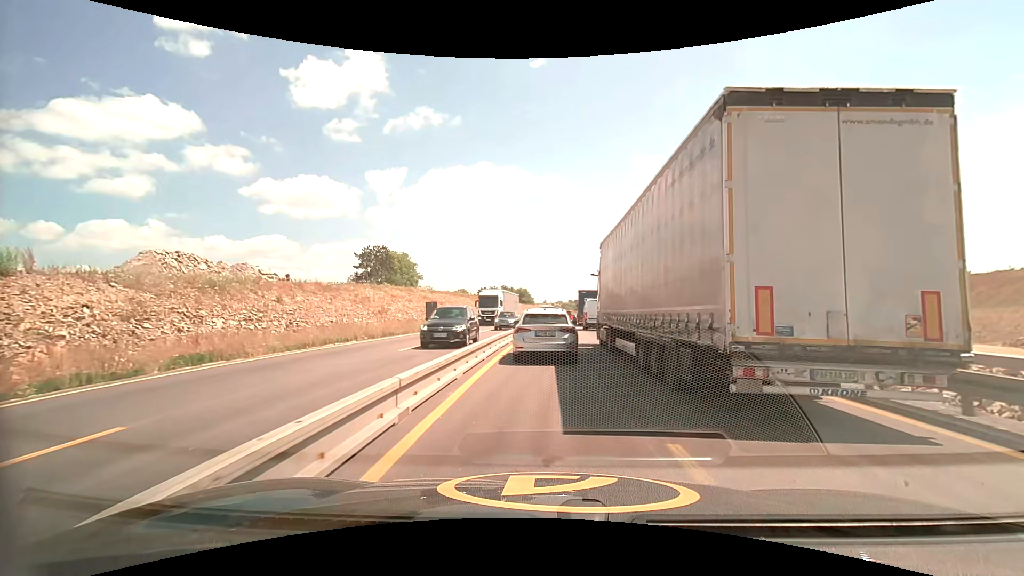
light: Day
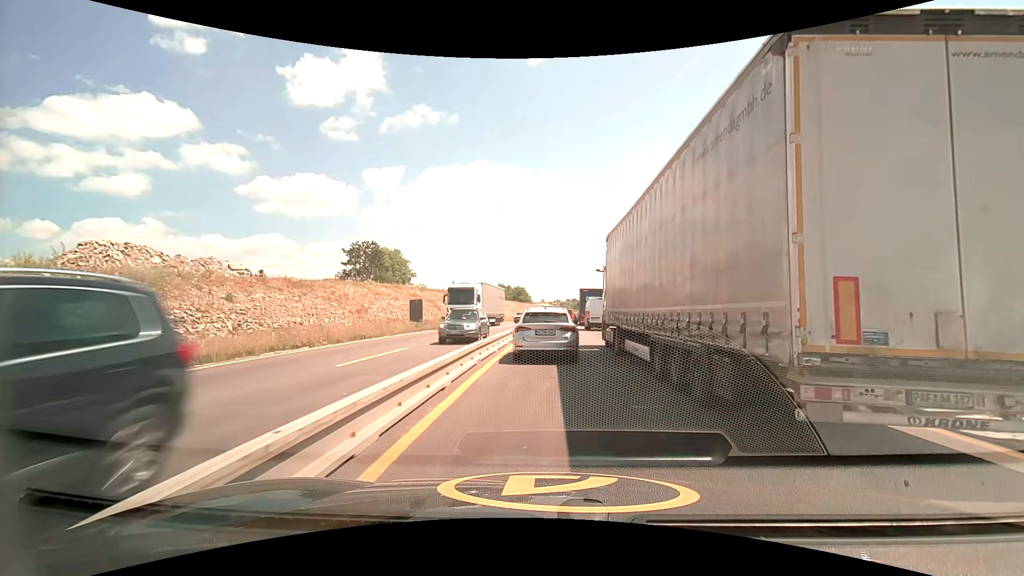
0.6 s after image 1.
(0.0, +5.3) m; 0°
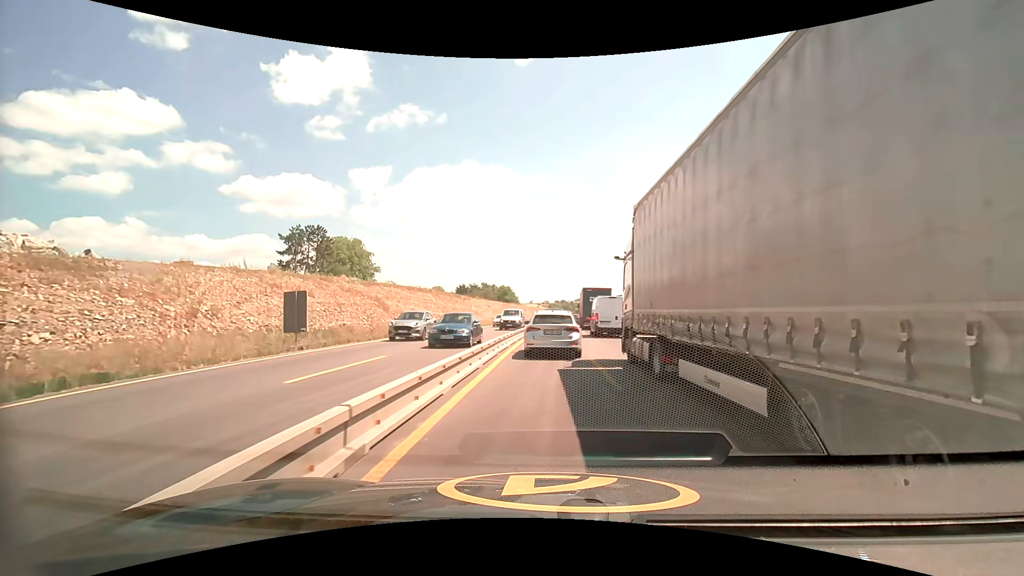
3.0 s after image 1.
(+0.3, +20.4) m; +2°
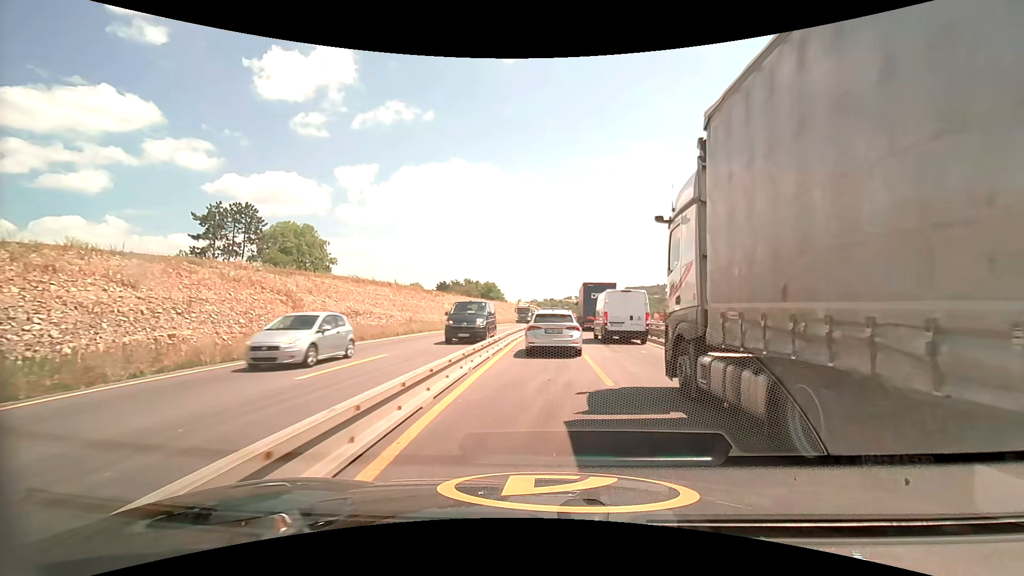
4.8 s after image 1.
(+0.1, +17.3) m; +1°
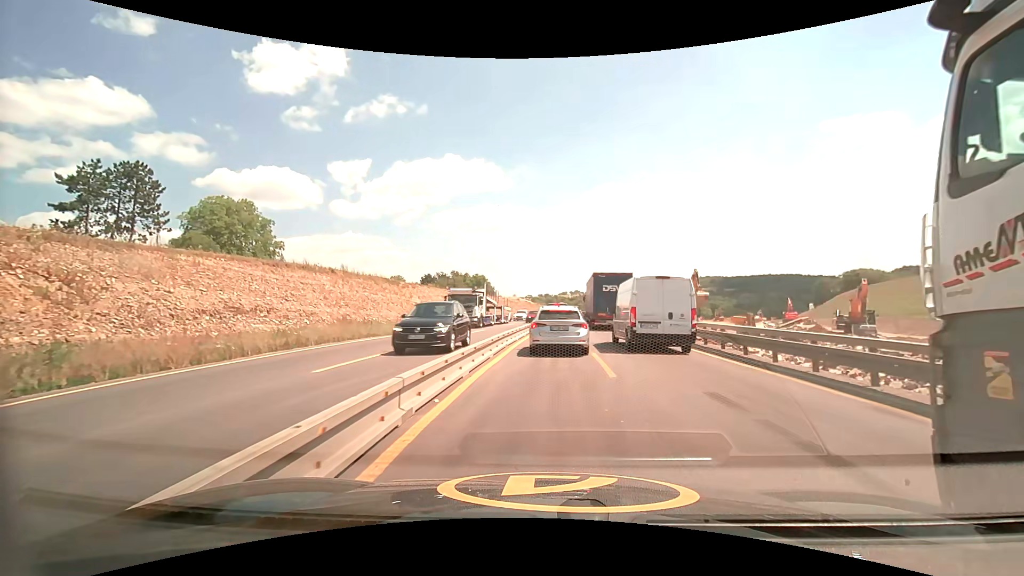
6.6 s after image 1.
(-0.1, +17.1) m; 0°
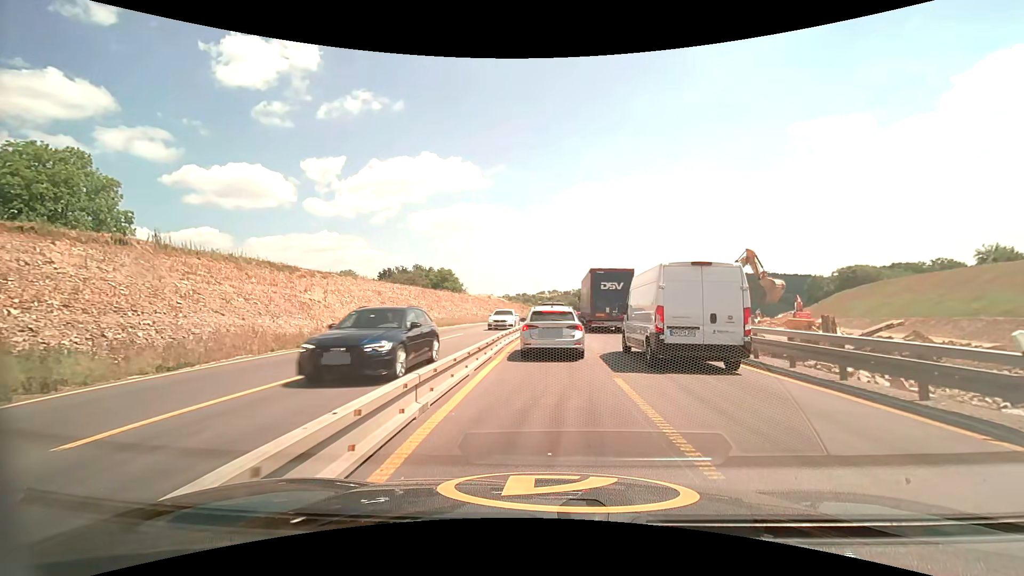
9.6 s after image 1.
(+0.6, +23.2) m; +2°
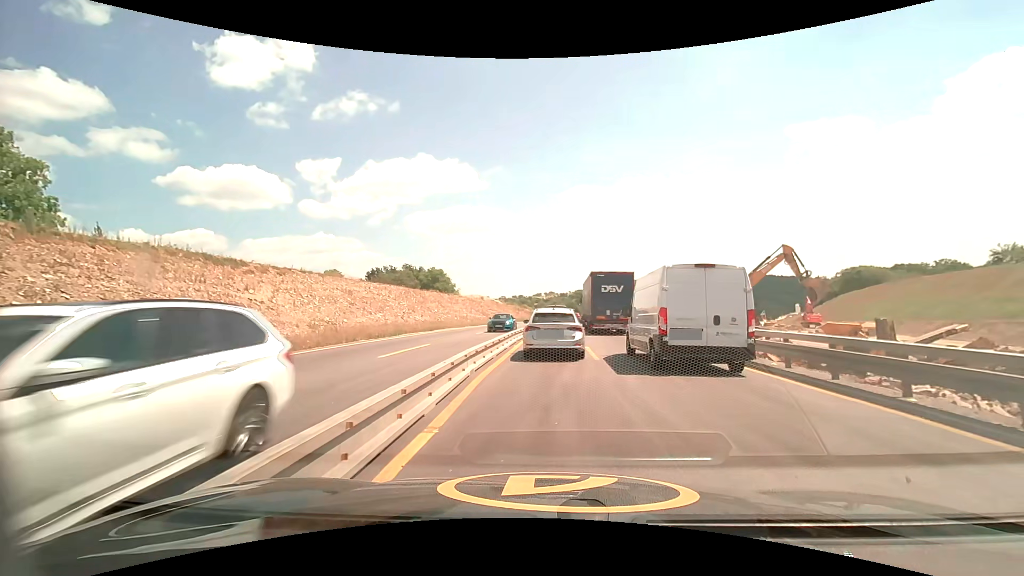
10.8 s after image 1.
(0.0, +7.7) m; +1°
